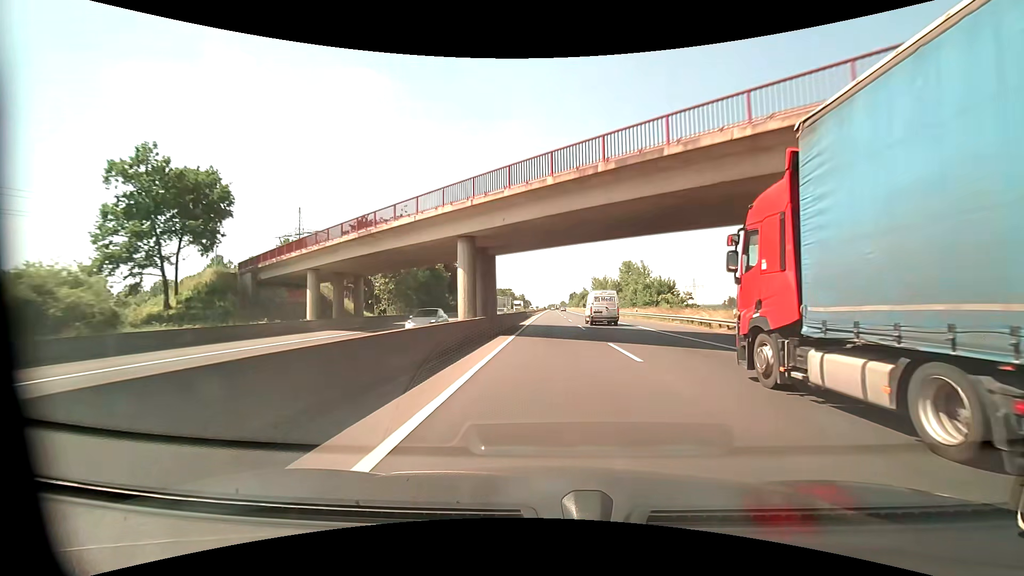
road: motorway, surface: asphalt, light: Day
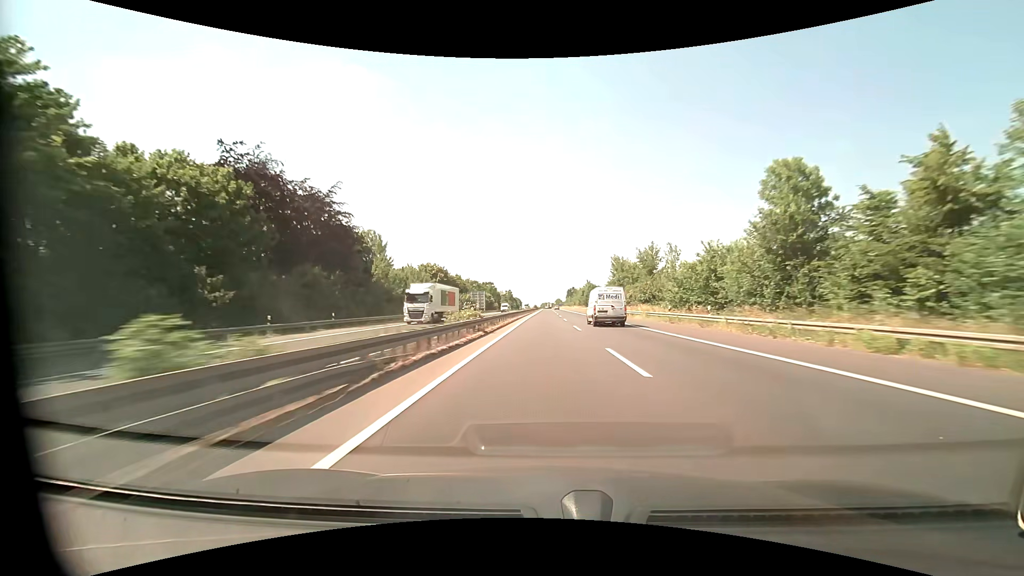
(+1.0, +74.8) m; +1°
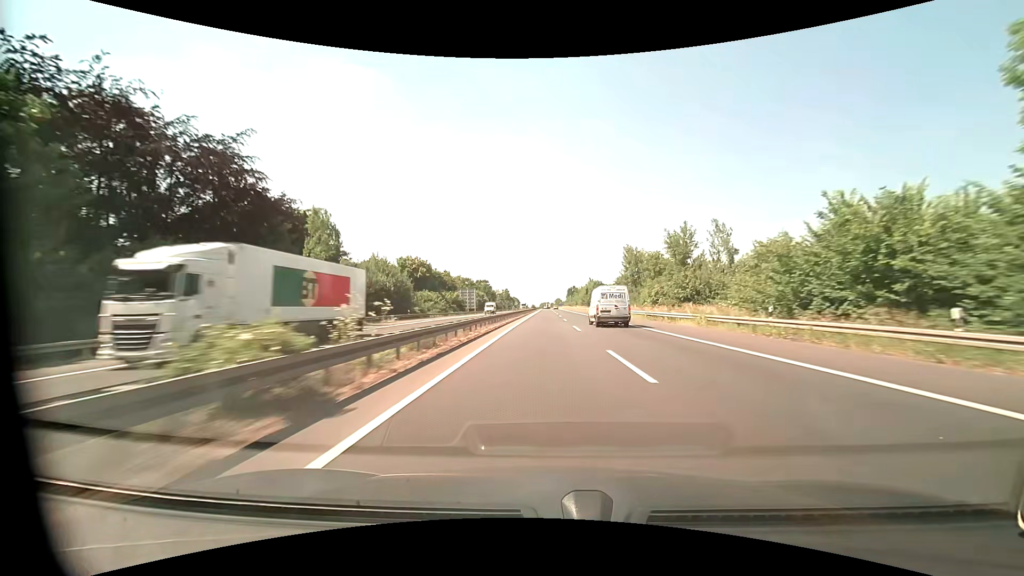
(0.0, +18.7) m; 0°
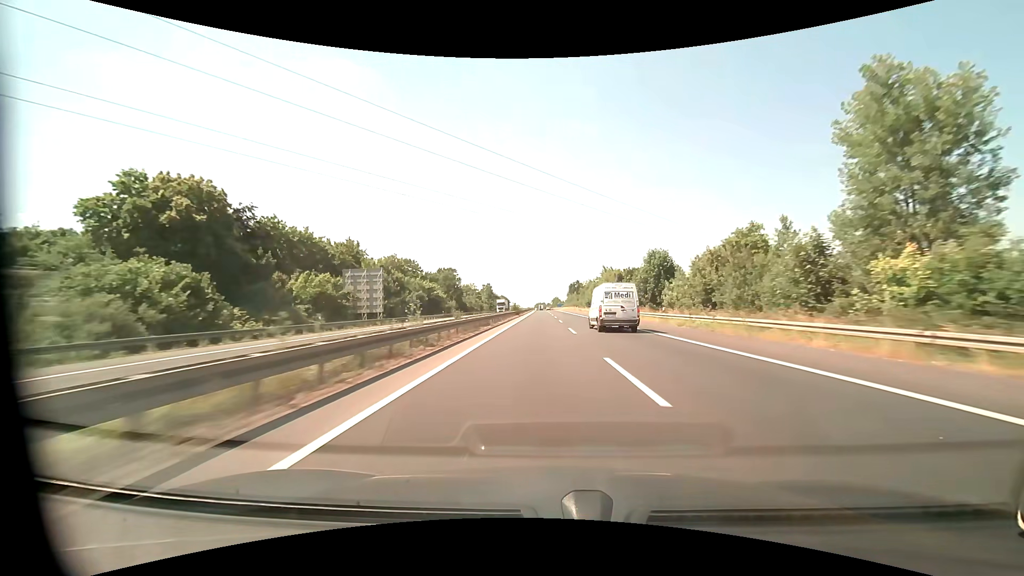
(+0.2, +73.6) m; 0°
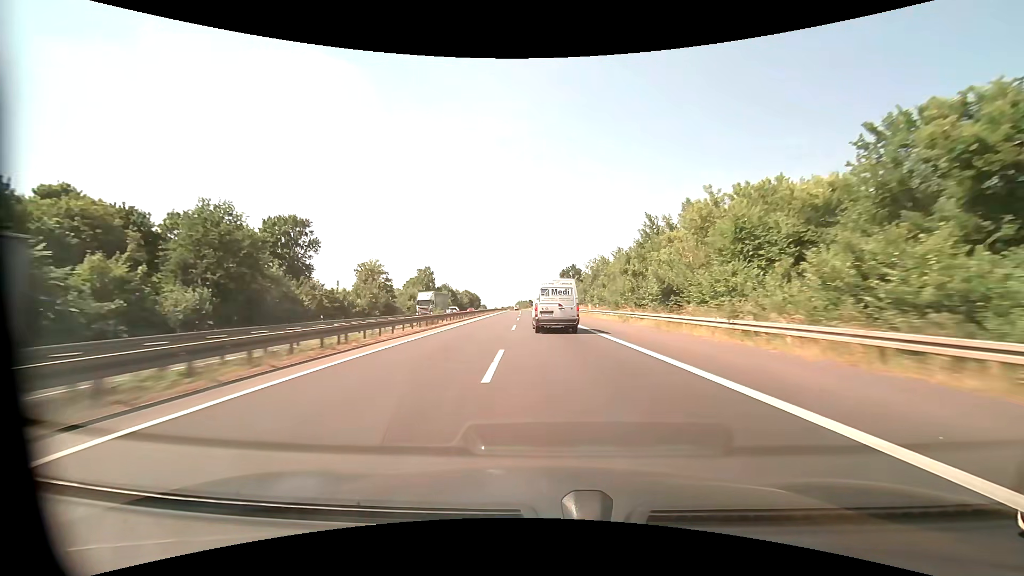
(+1.8, +87.8) m; +2°
